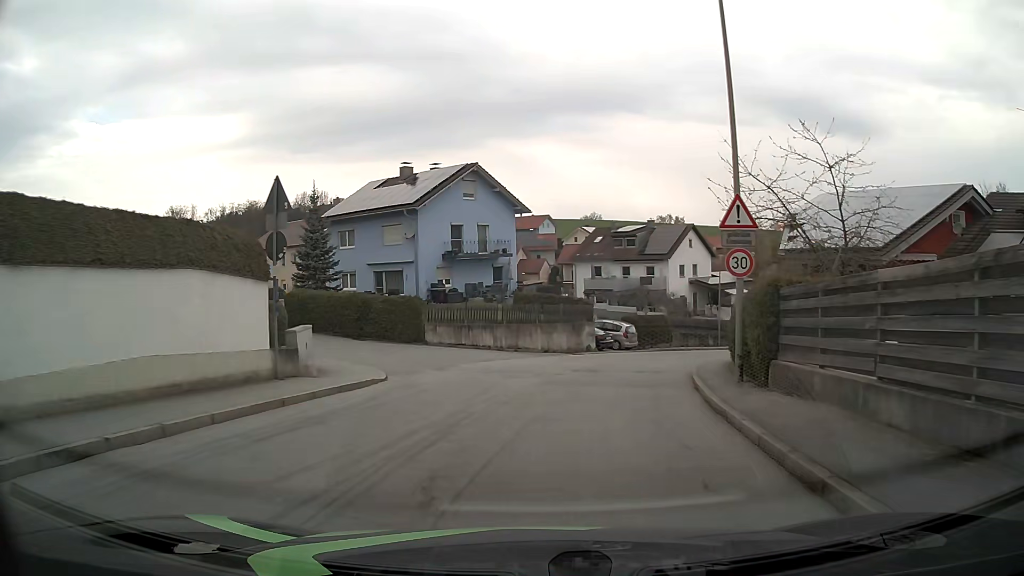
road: residential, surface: asphalt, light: Day
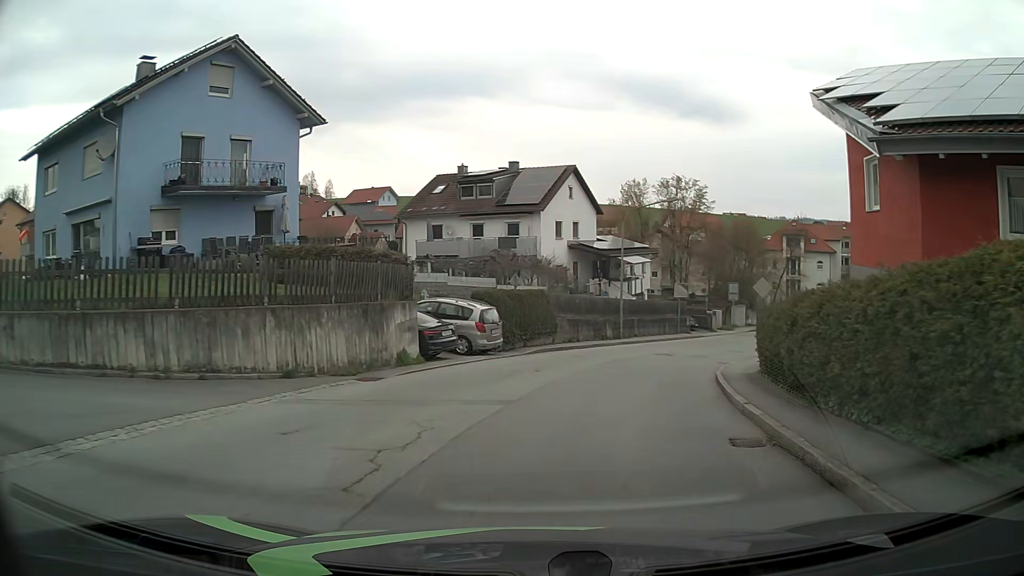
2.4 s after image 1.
(+1.7, +18.5) m; +13°
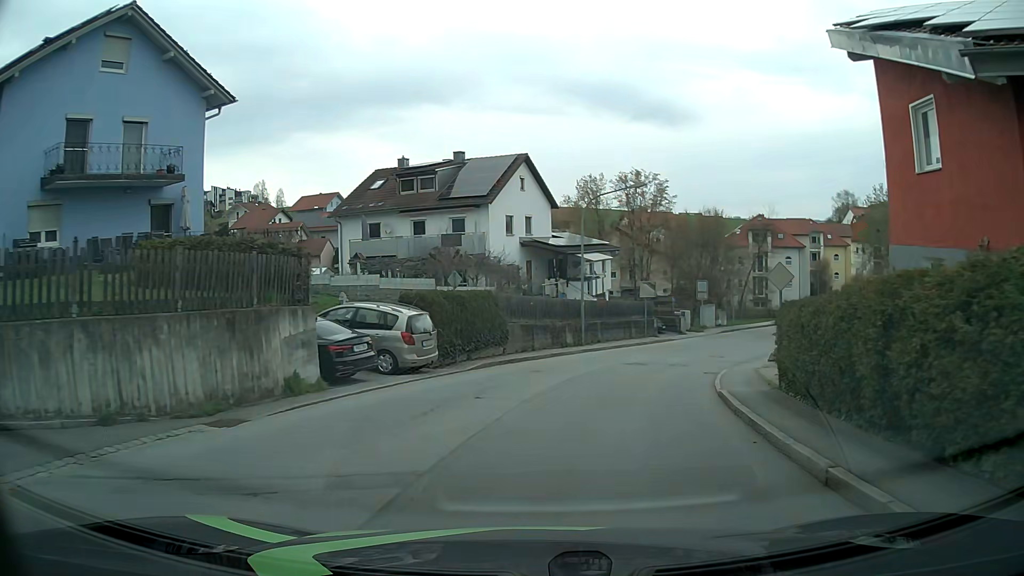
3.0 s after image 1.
(+0.1, +4.6) m; +4°
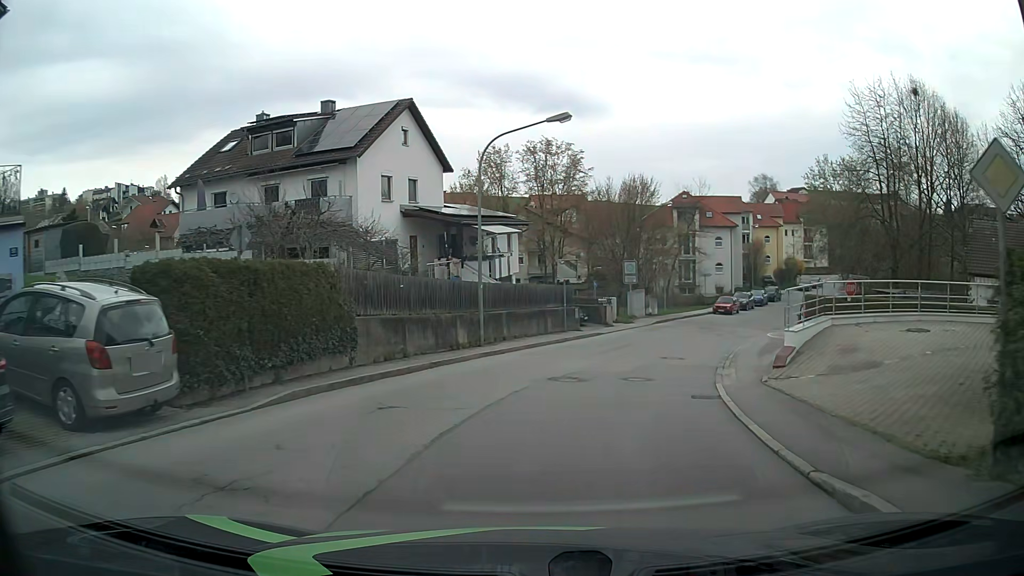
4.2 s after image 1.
(+0.4, +9.1) m; +6°
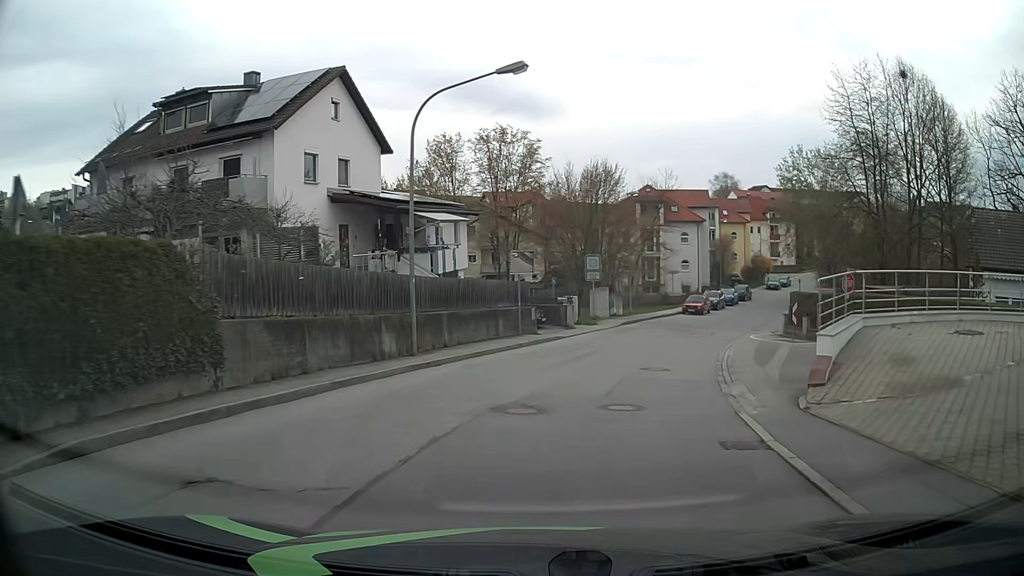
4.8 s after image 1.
(+0.1, +4.5) m; +3°
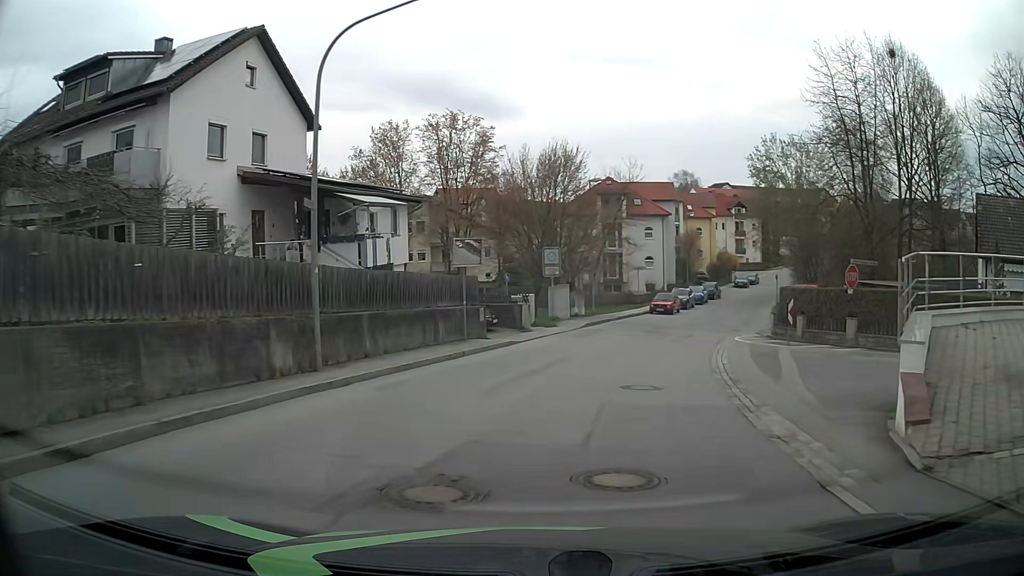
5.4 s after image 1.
(+0.2, +4.5) m; +4°
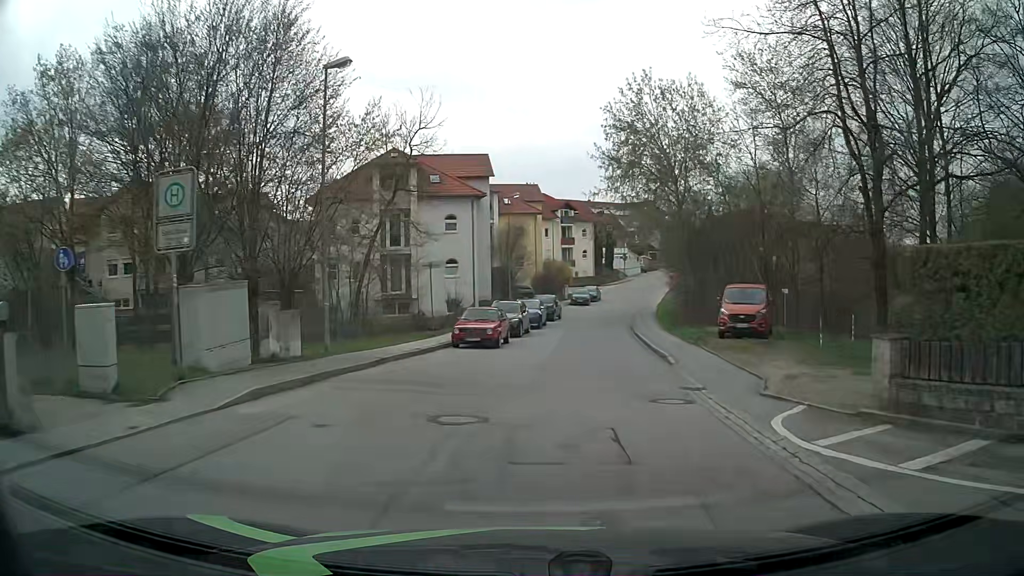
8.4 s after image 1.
(+3.4, +22.0) m; +17°
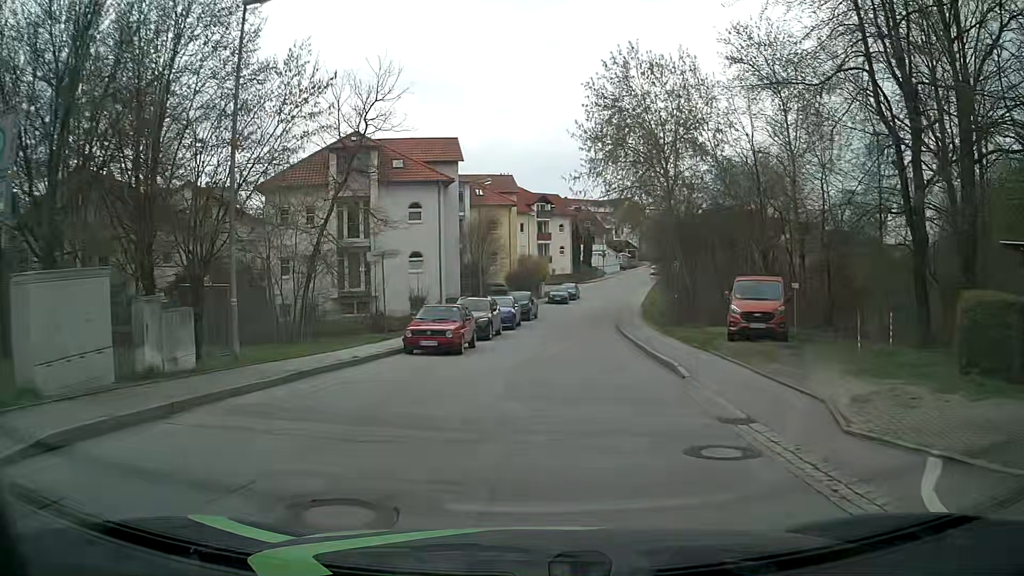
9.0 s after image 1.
(+0.1, +4.4) m; +1°
